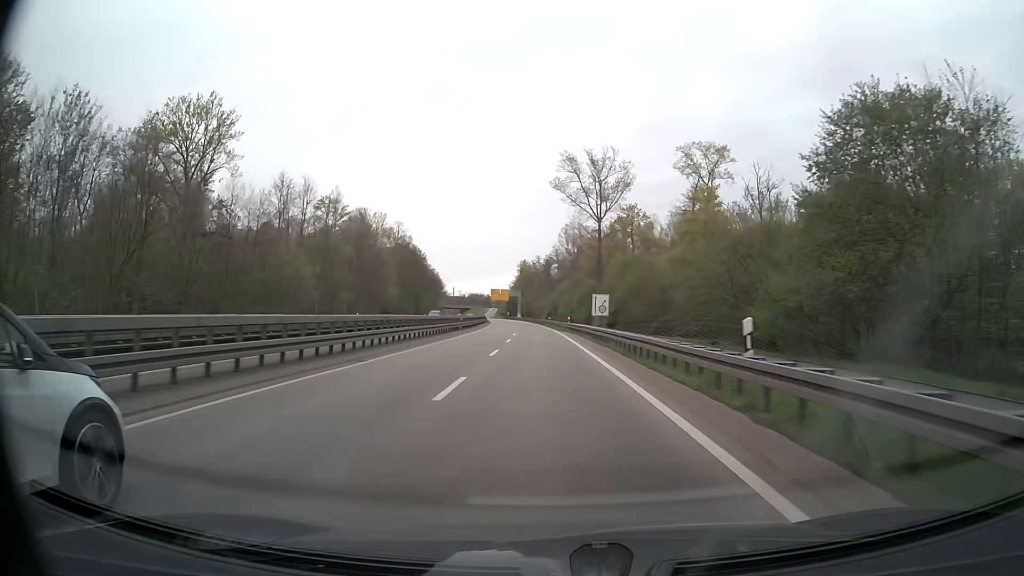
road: trunk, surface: asphalt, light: Day
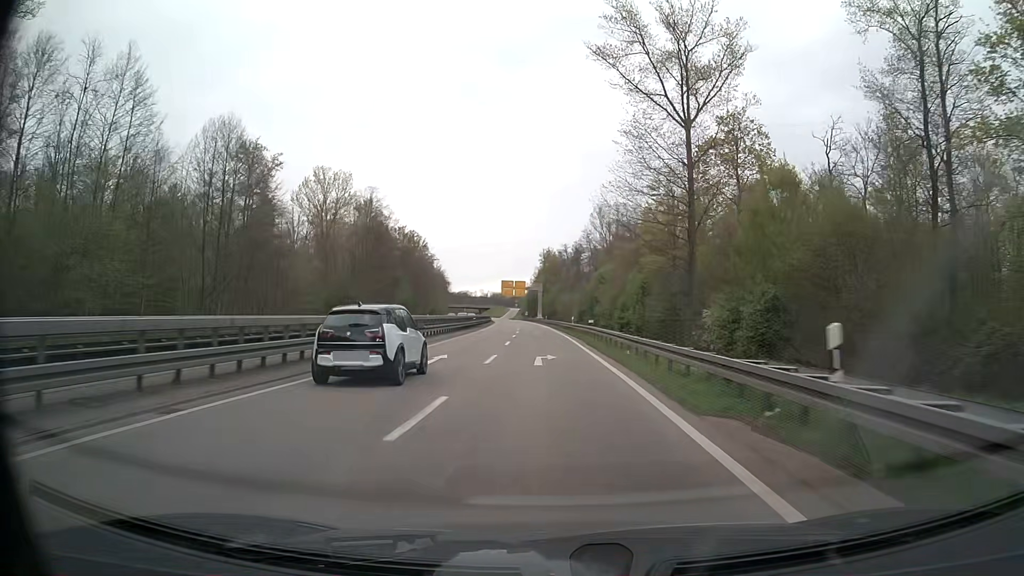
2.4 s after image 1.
(-1.0, +50.8) m; -2°
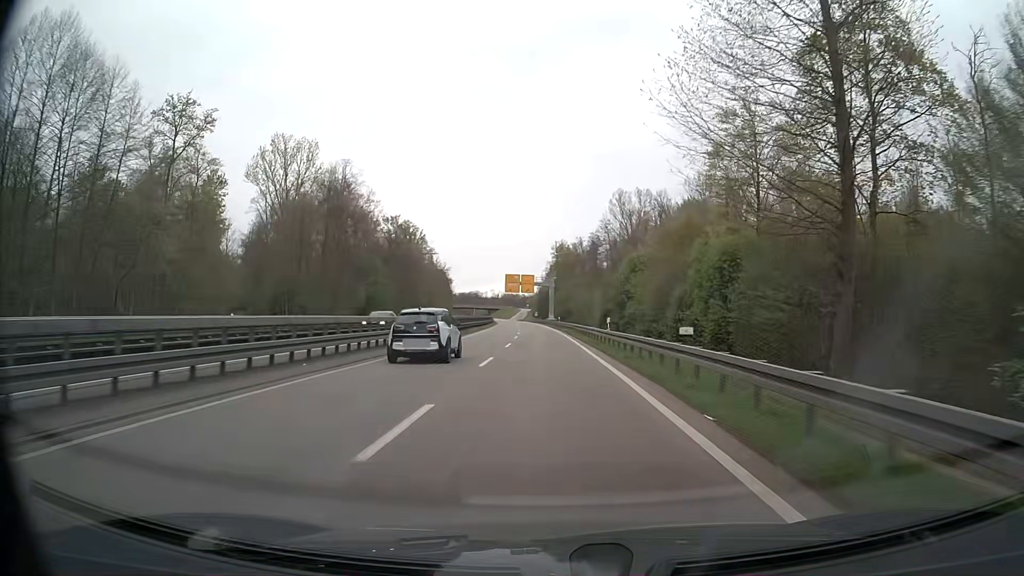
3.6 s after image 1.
(-0.2, +24.9) m; -1°
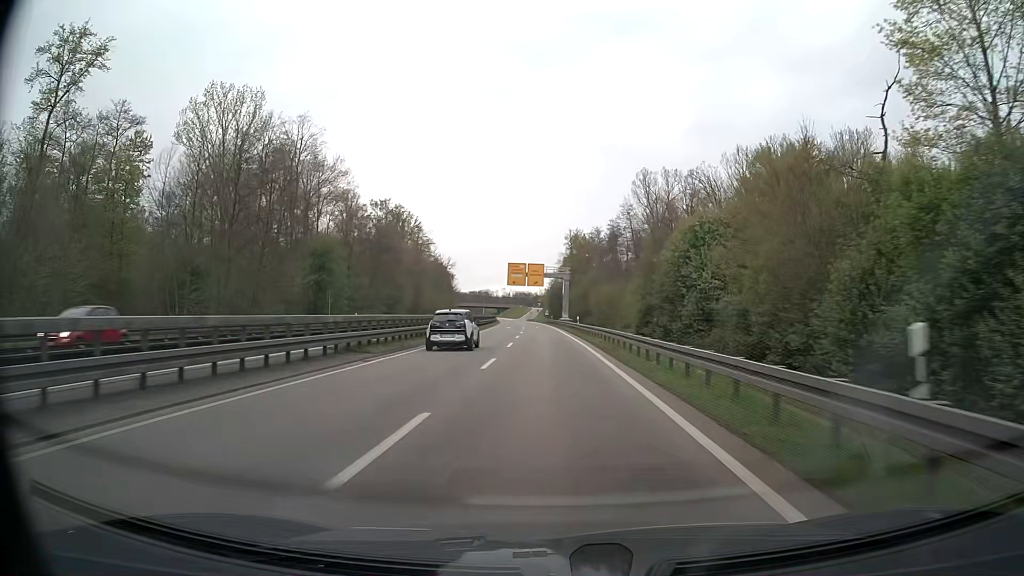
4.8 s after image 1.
(-0.1, +24.7) m; -1°
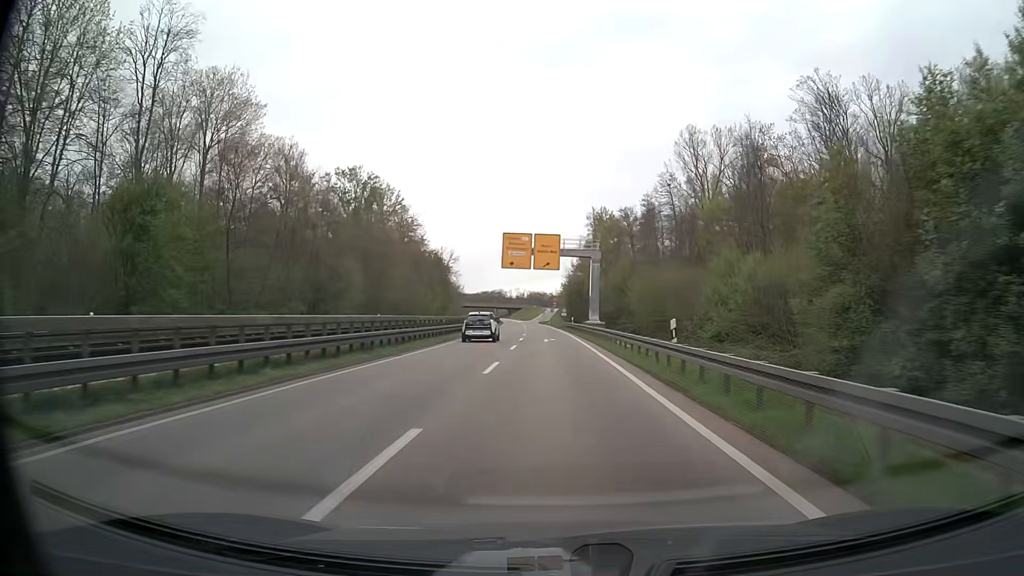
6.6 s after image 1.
(-0.4, +36.8) m; -1°
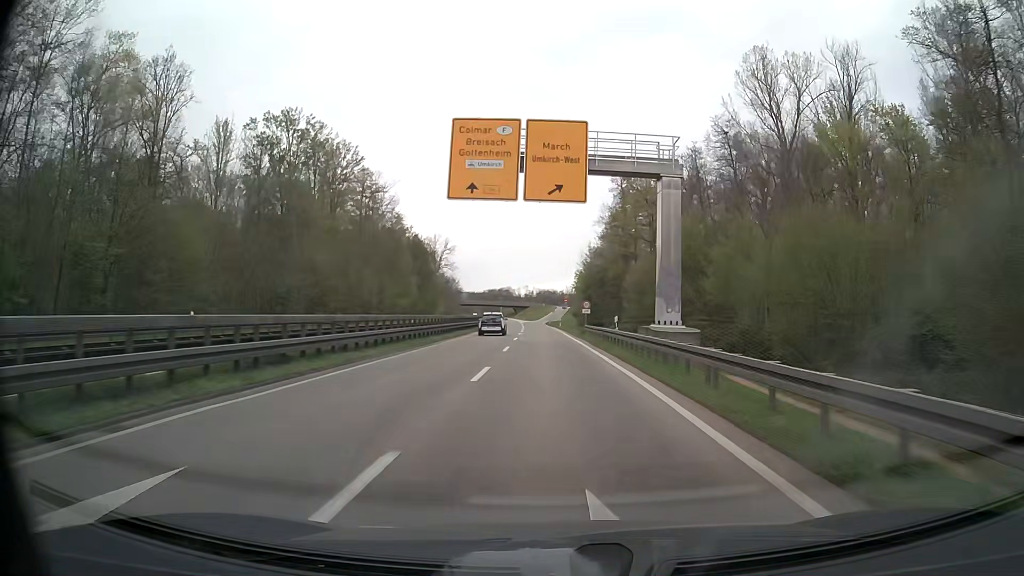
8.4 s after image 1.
(-0.5, +36.3) m; -1°
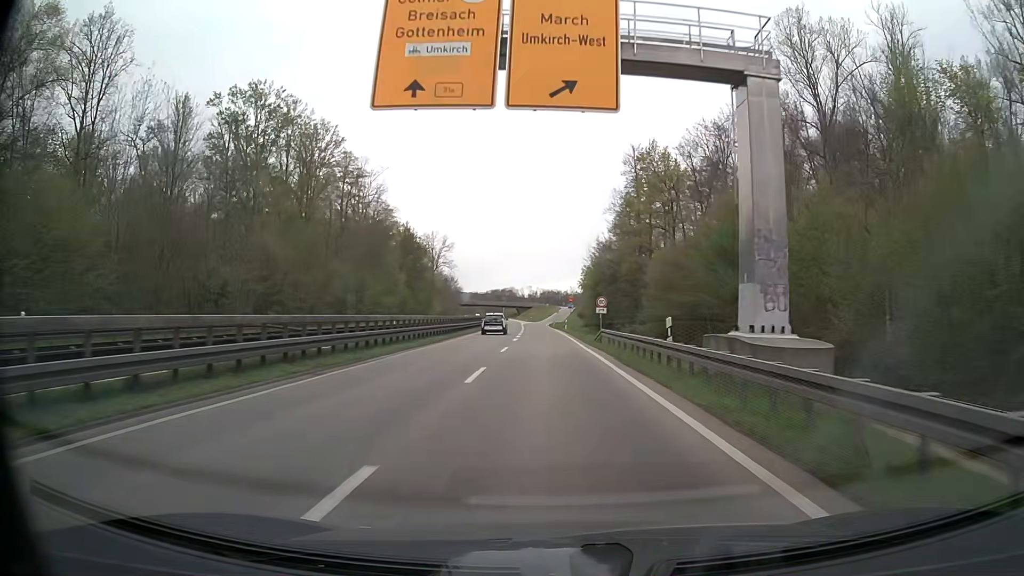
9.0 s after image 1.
(0.0, +11.8) m; 0°
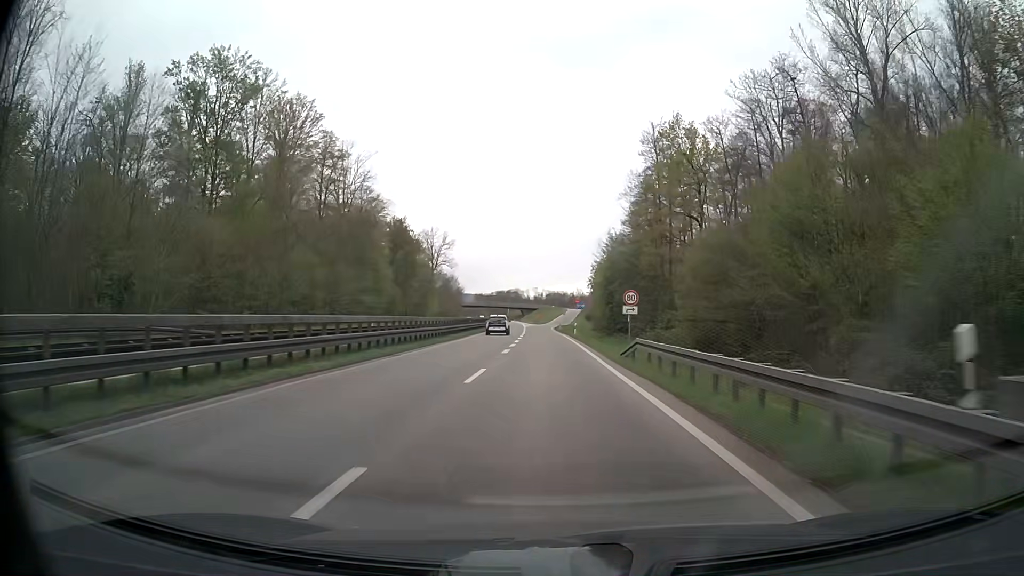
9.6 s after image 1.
(0.0, +11.7) m; 0°
